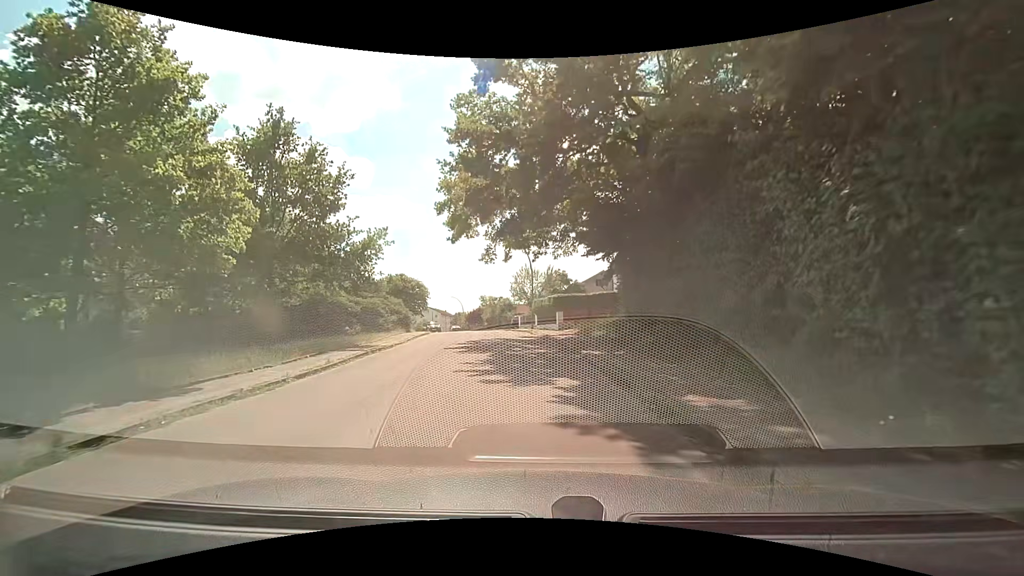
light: Day
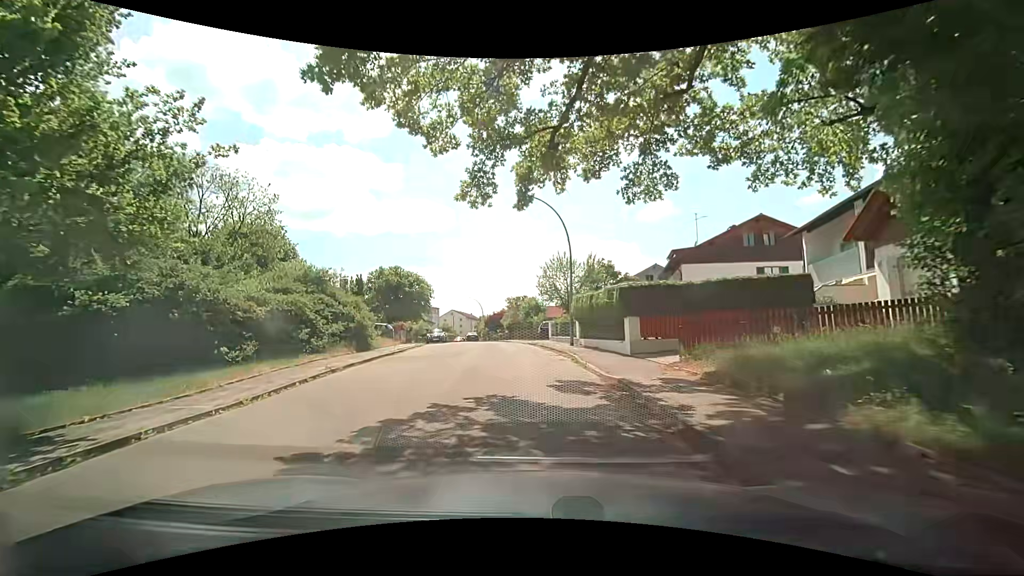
(-0.4, +15.7) m; -3°
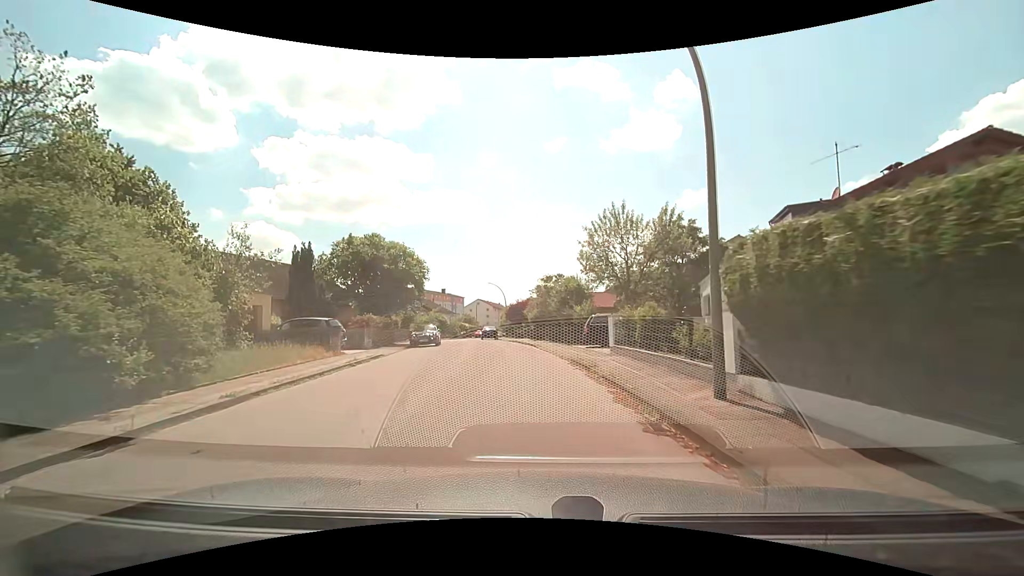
(-0.5, +16.1) m; -4°
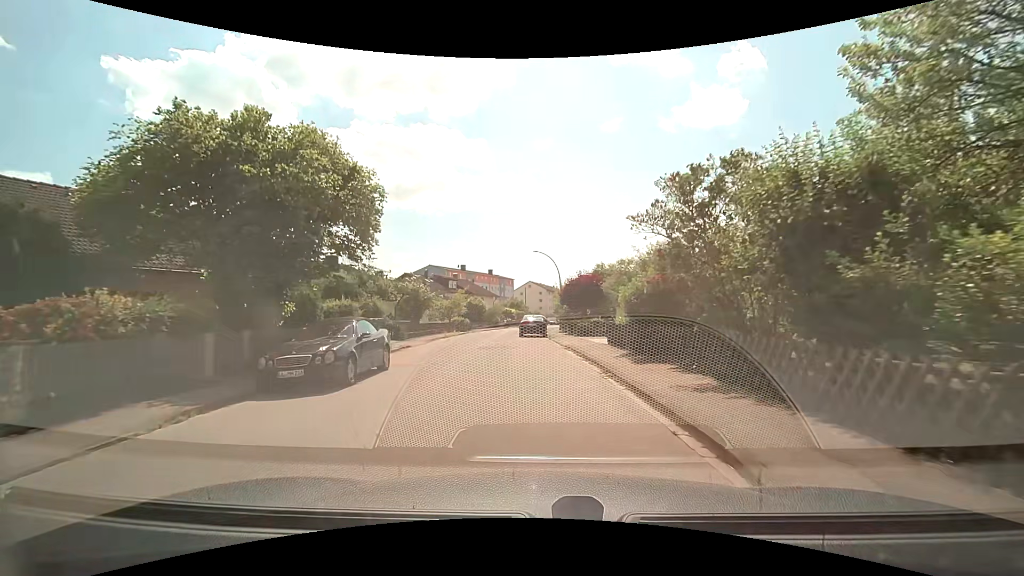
(-1.0, +21.2) m; -6°
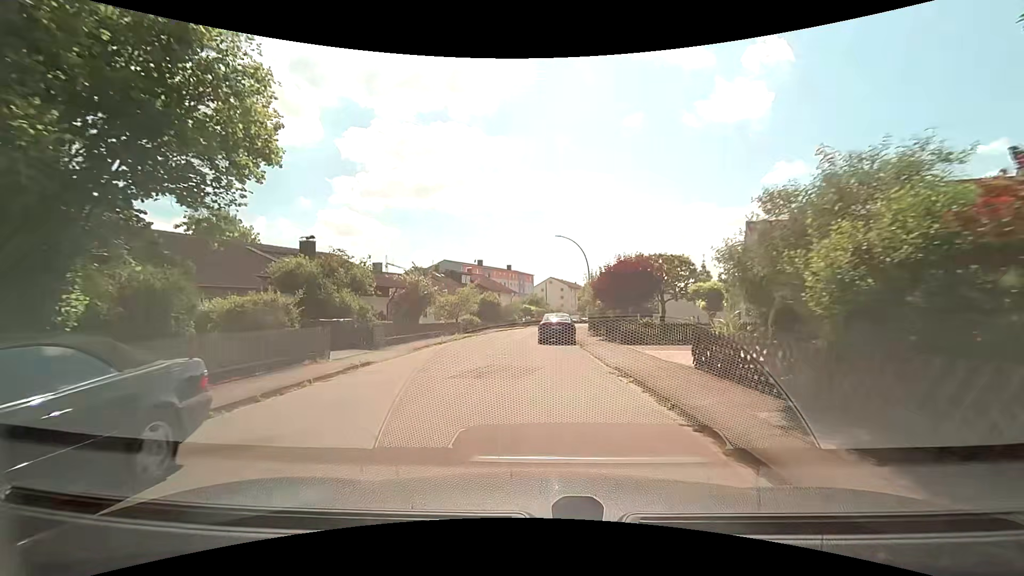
(-0.1, +8.4) m; -2°
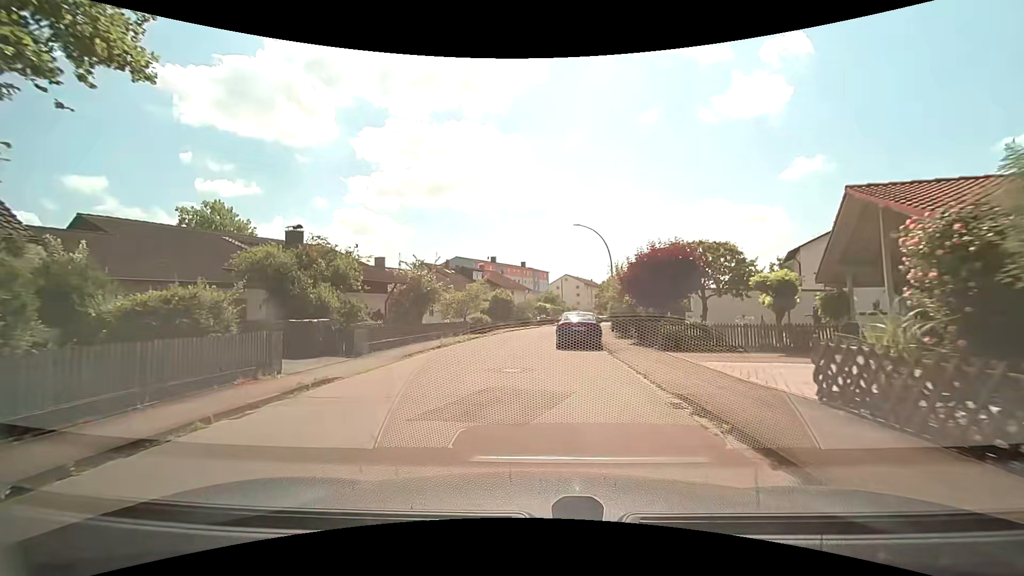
(0.0, +4.2) m; -1°
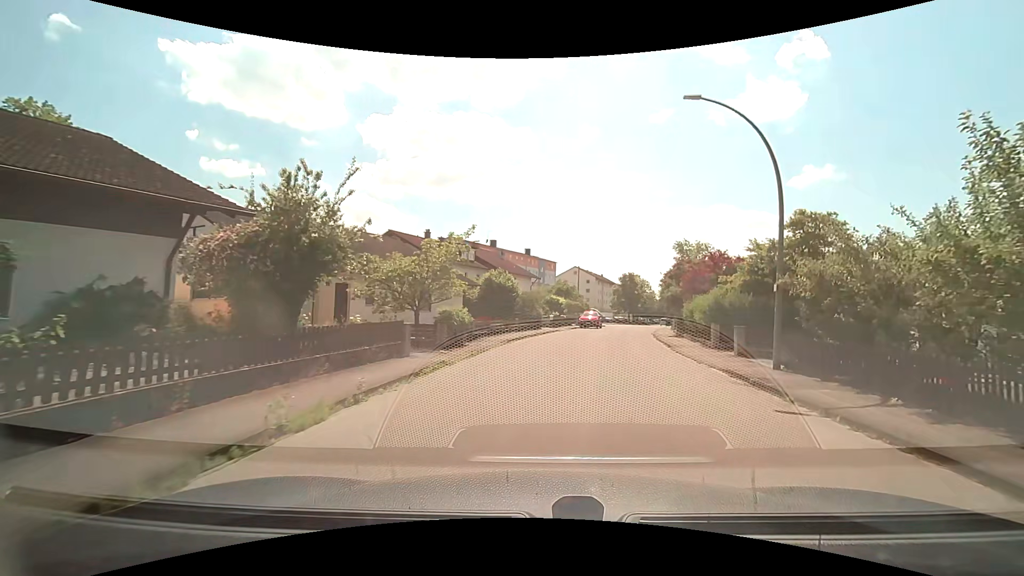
(-1.5, +21.0) m; -2°
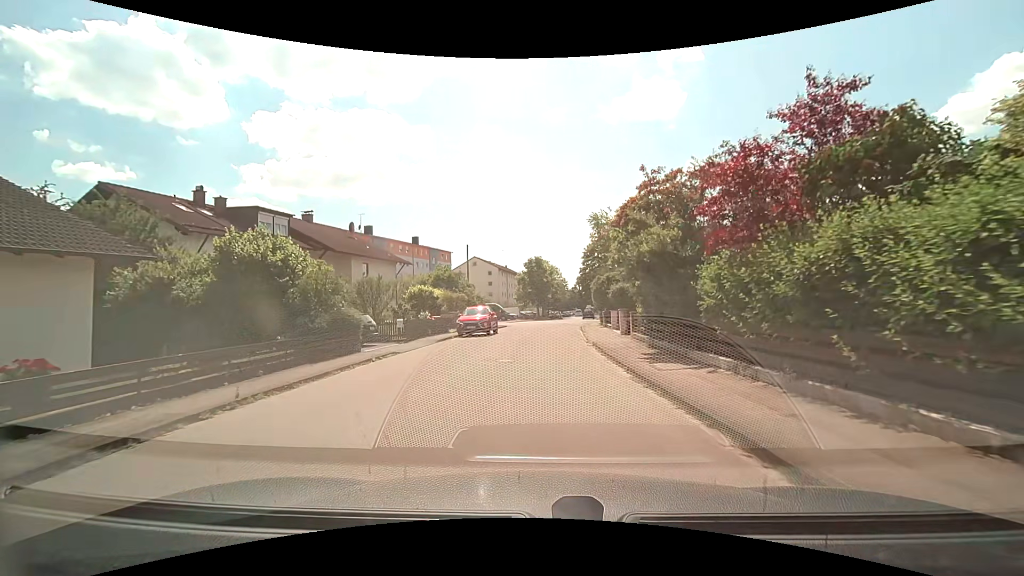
(+3.5, +20.7) m; +12°
(0, +10) (0, +20) (+1, +30) (+1, +40) (+3, +50) (+2, +60) (-7, +64) (-17, +66) (-26, +67) (-36, +68) m
